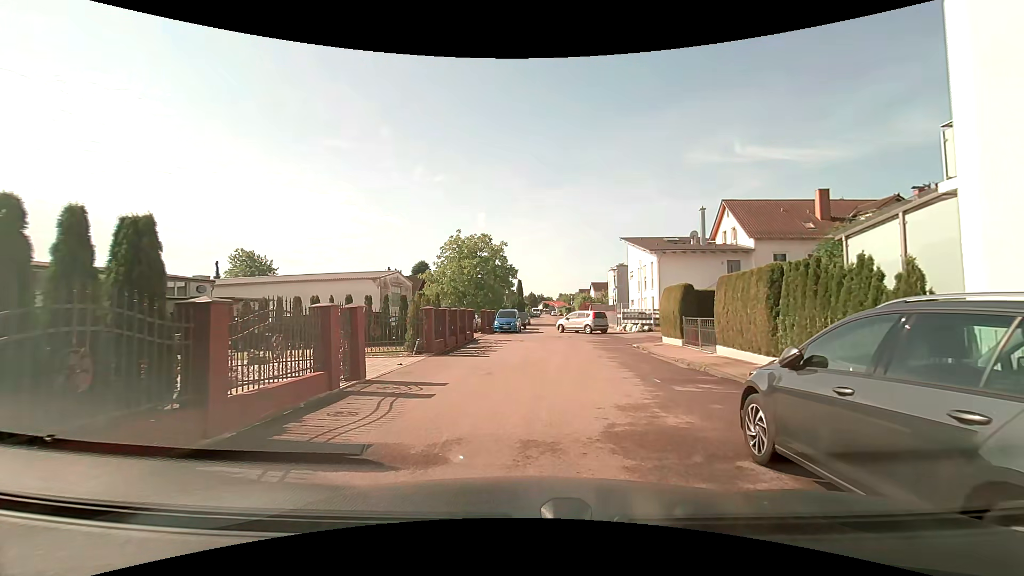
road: residential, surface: asphalt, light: Day
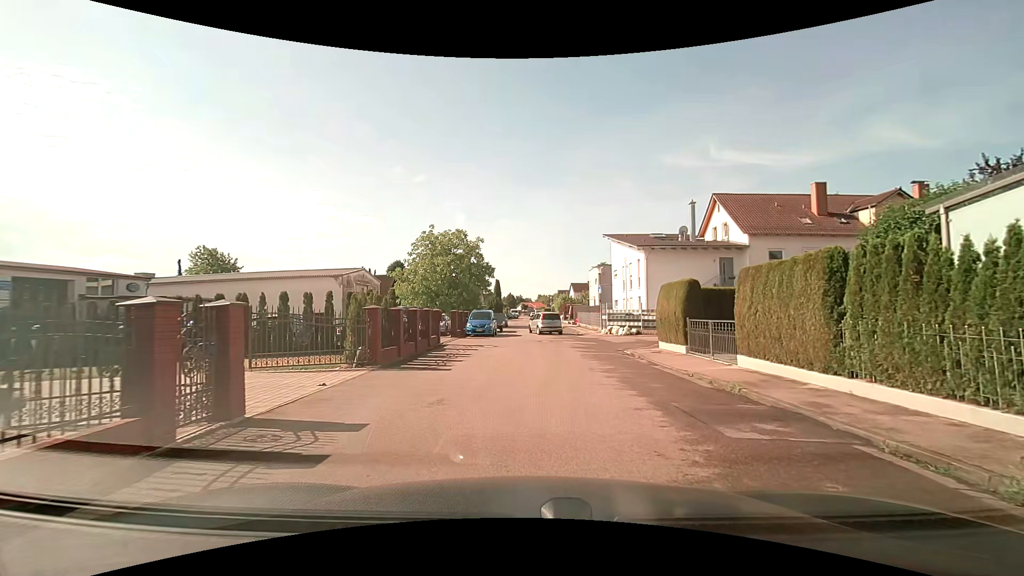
(+0.1, +3.5) m; +2°
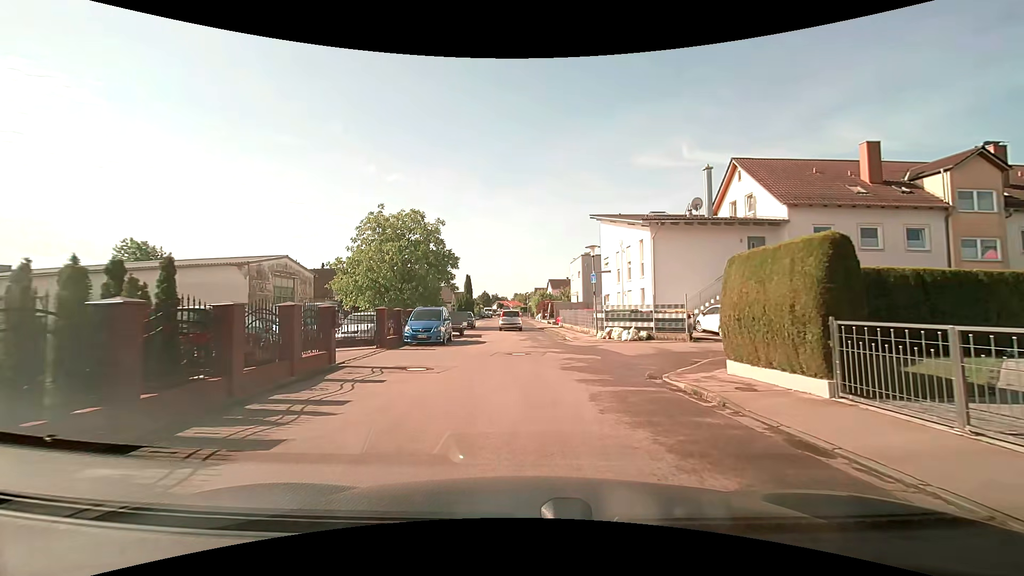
(+0.4, +9.5) m; +5°
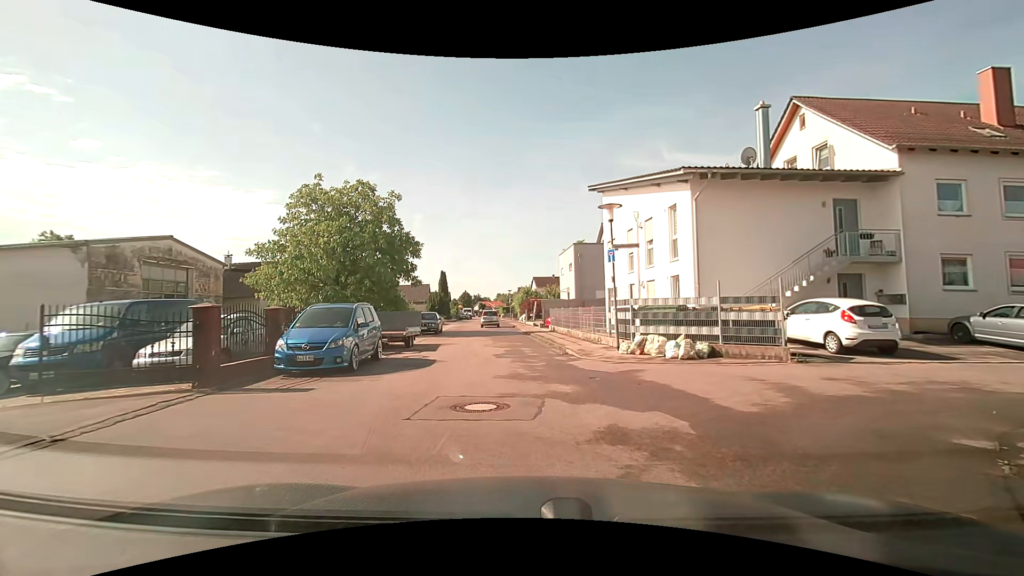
(-0.3, +9.3) m; 0°
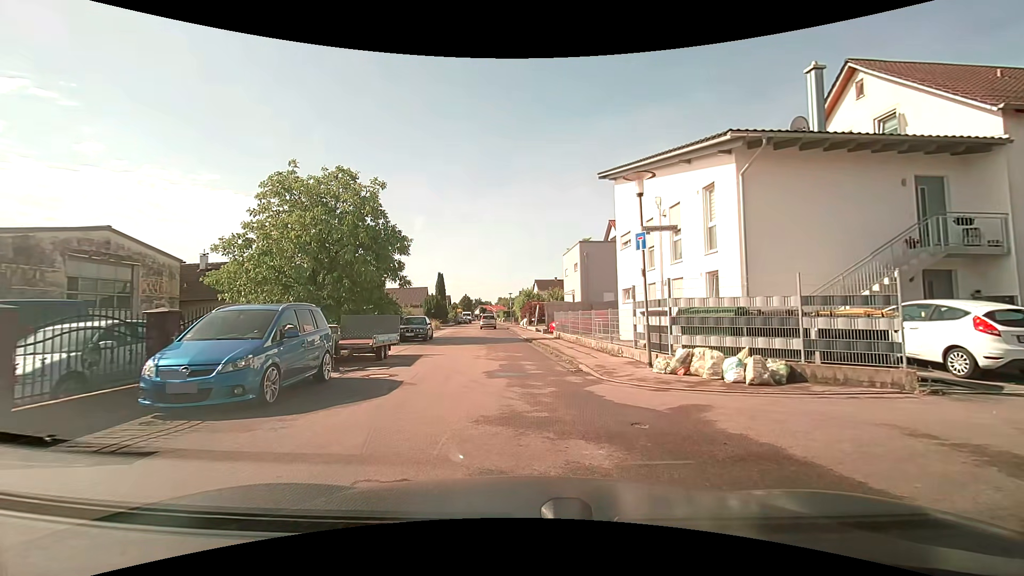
(0.0, +3.9) m; -1°
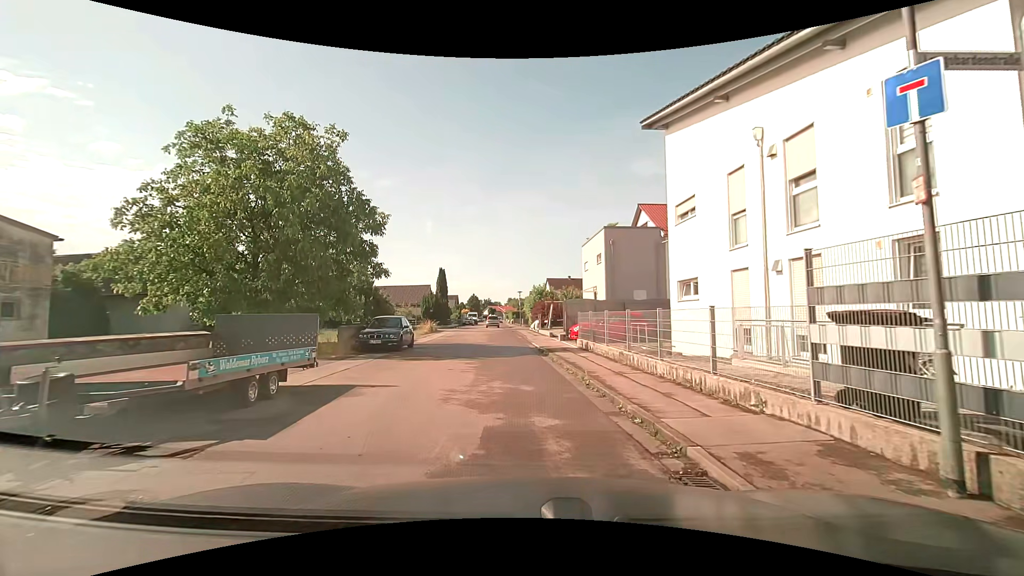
(0.0, +8.1) m; 0°
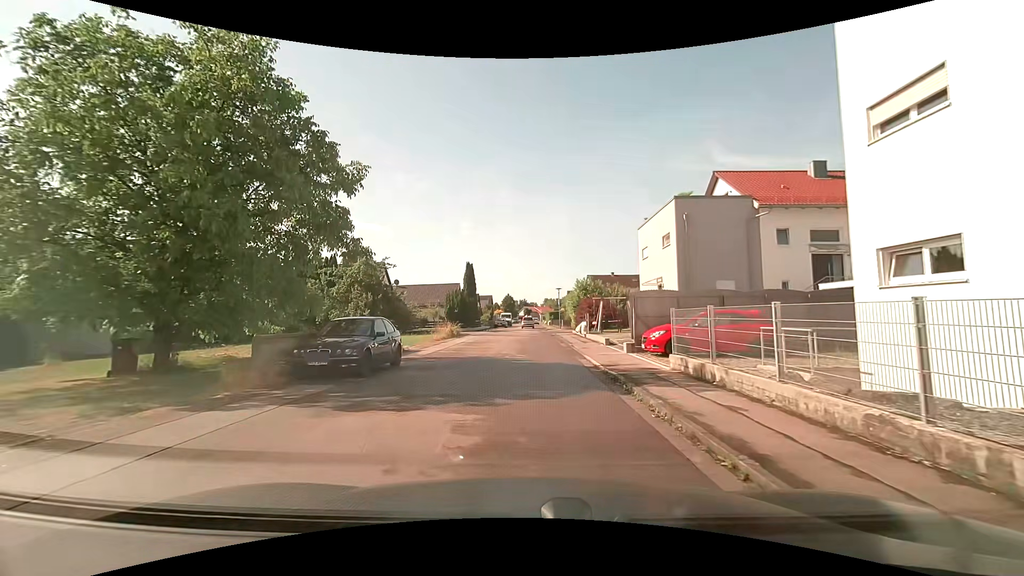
(-0.4, +8.7) m; -4°
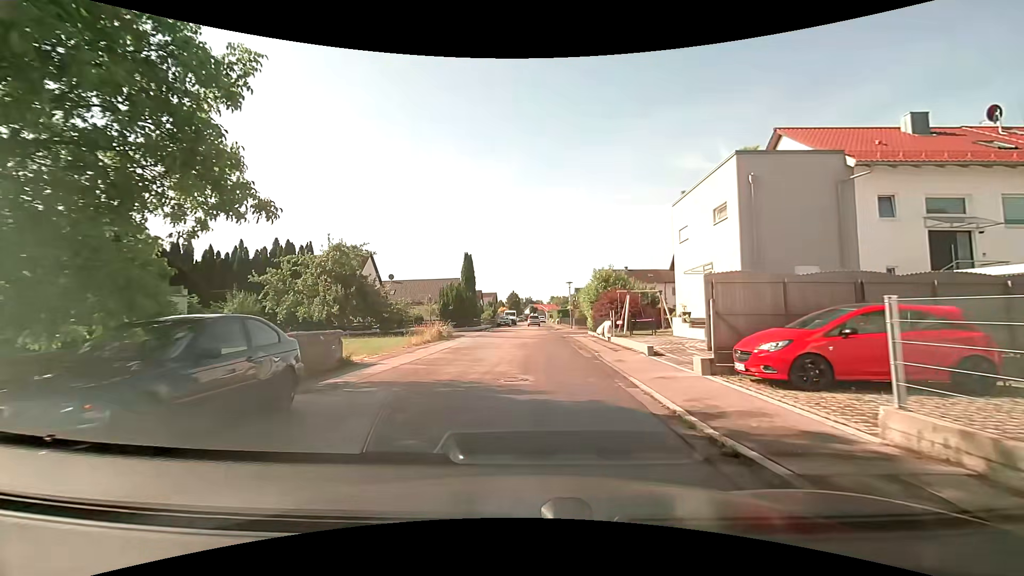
(-0.1, +7.1) m; -1°
